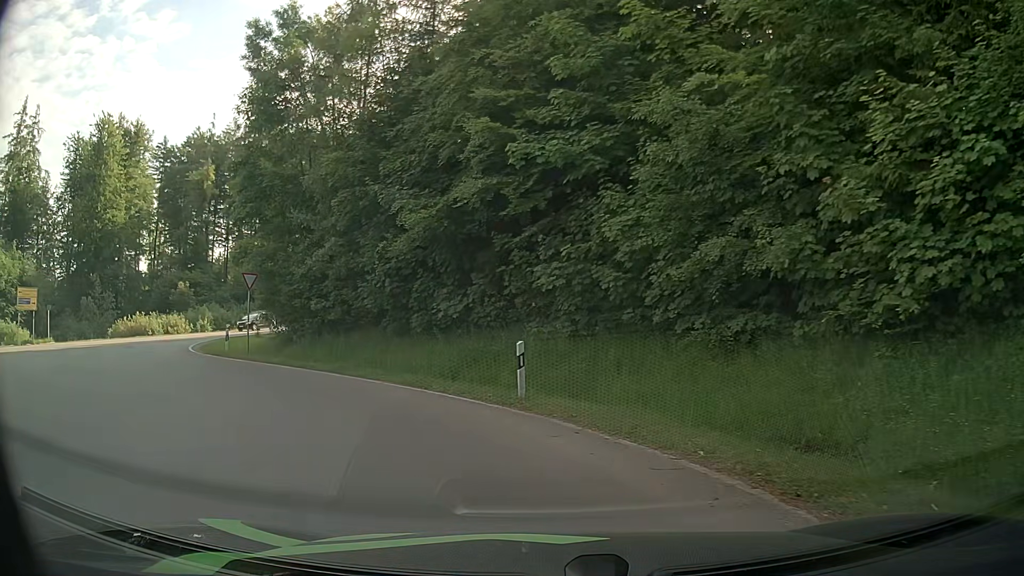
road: tertiary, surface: asphalt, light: Day
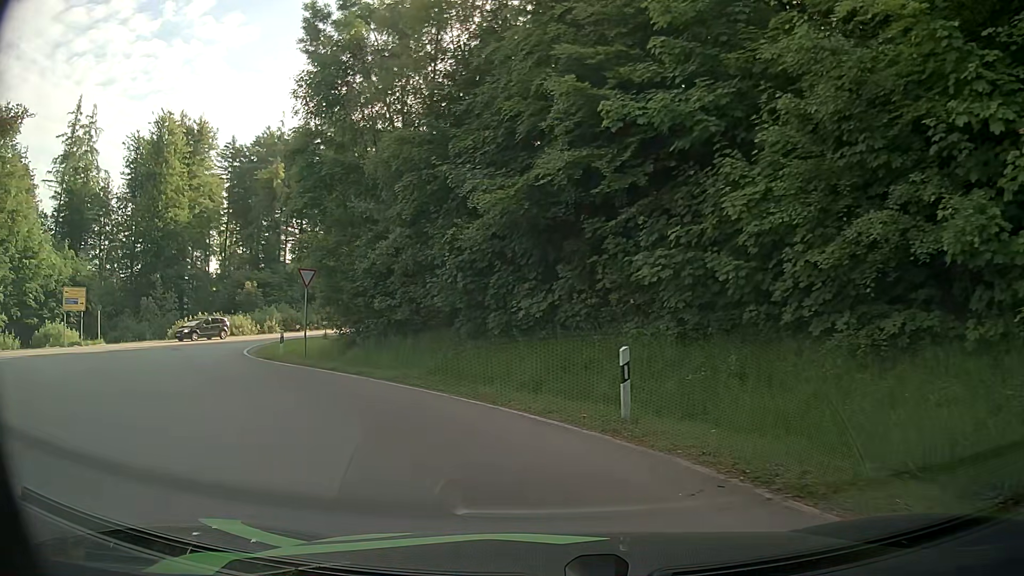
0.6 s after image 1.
(-0.1, +2.8) m; -6°
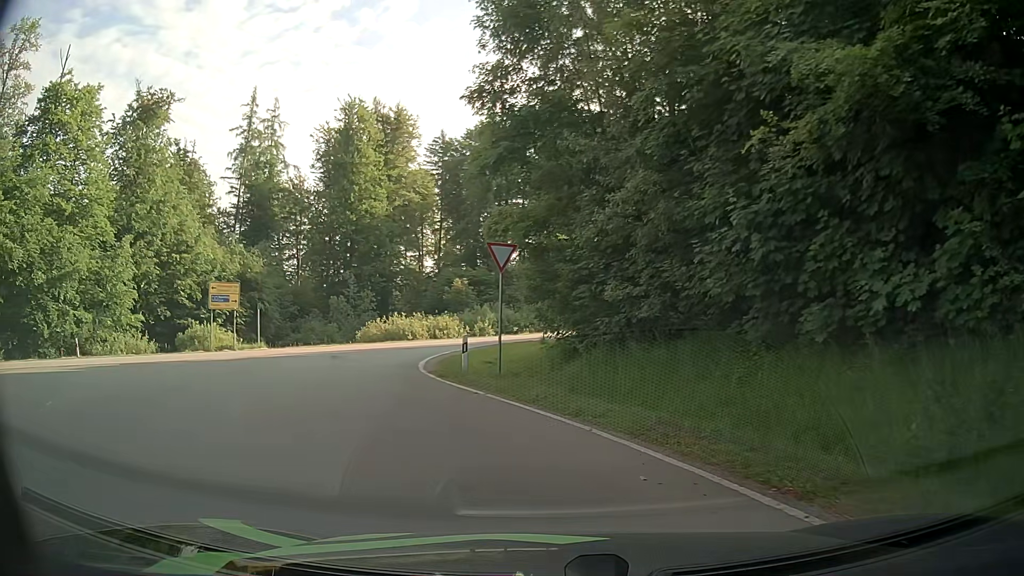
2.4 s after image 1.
(-1.4, +8.0) m; -20°
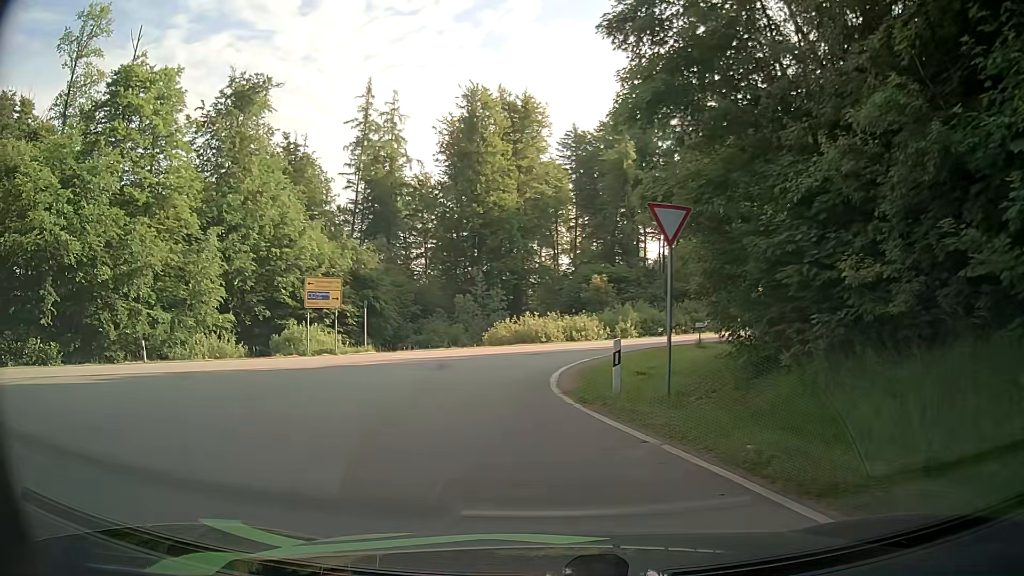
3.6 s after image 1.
(-0.5, +5.3) m; -12°
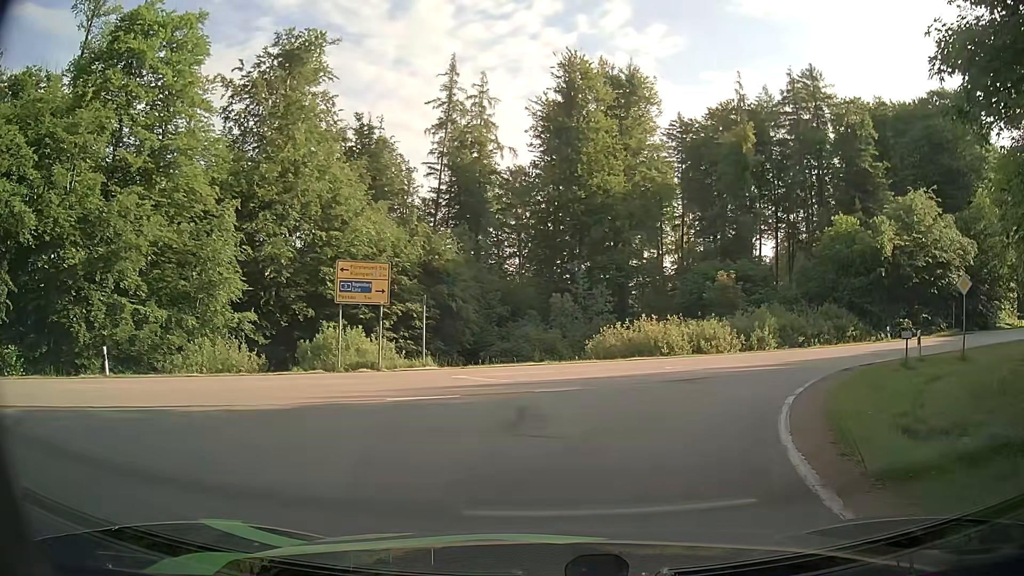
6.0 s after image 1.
(-1.1, +10.1) m; -8°
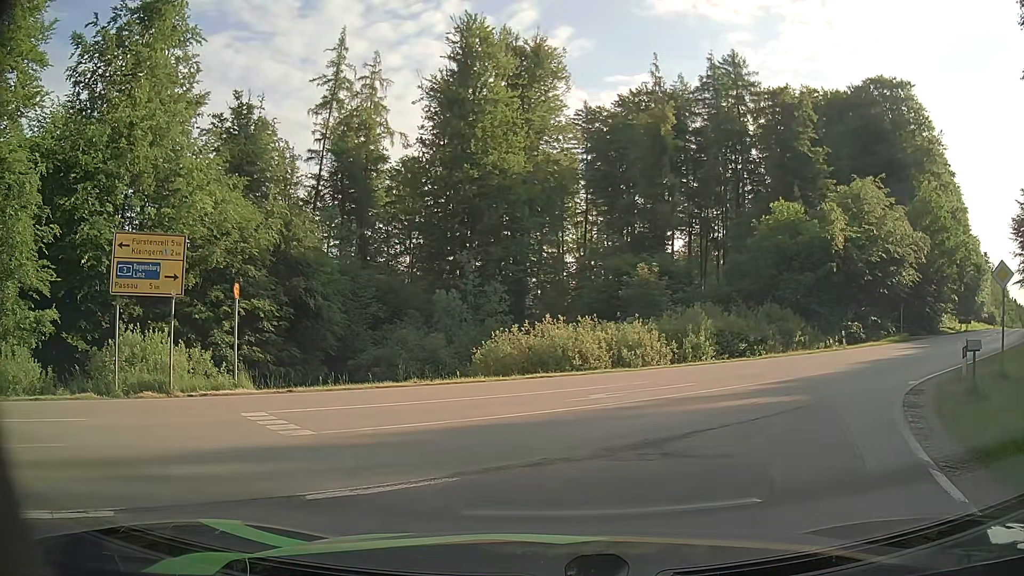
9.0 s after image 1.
(+0.5, +8.0) m; +6°
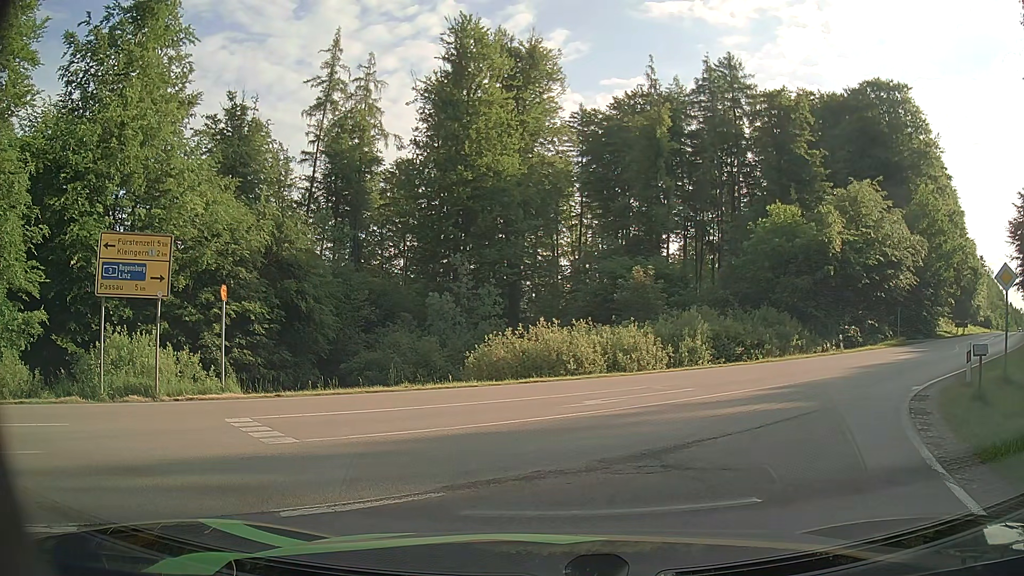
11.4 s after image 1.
(0.0, +0.5) m; 0°
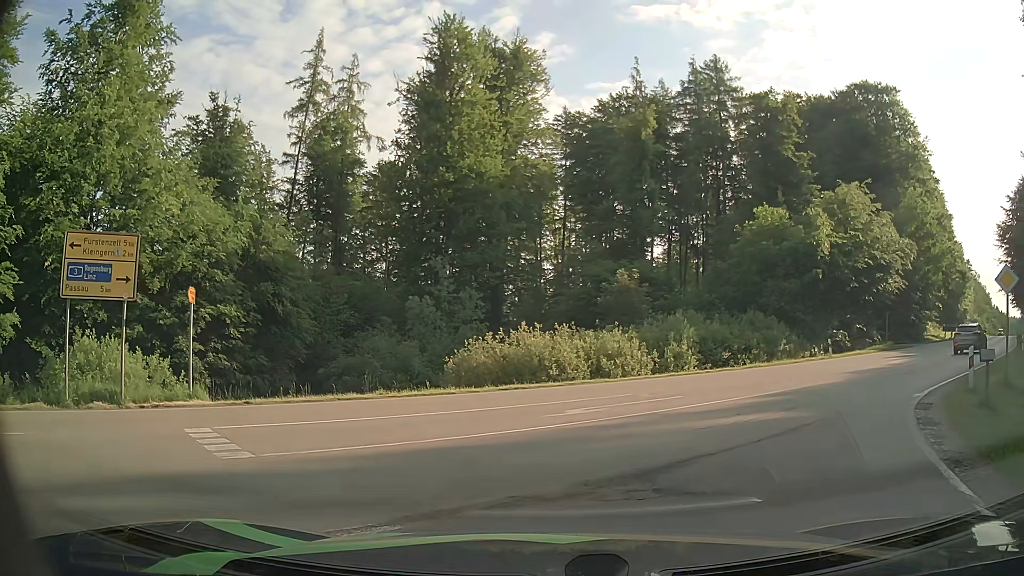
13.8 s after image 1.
(0.0, +0.9) m; +4°
(+2, +10) (+7, +18) (+14, +25) (+22, +32) (+29, +39) (+35, +47) (+42, +54) (+49, +62) (+55, +69) (+62, +77) m
